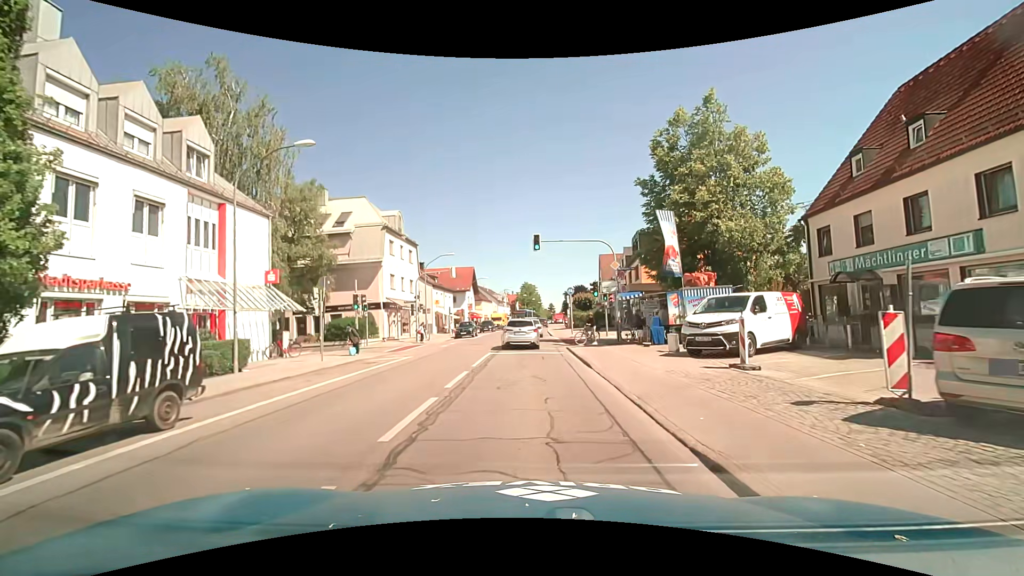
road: secondary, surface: asphalt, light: Day
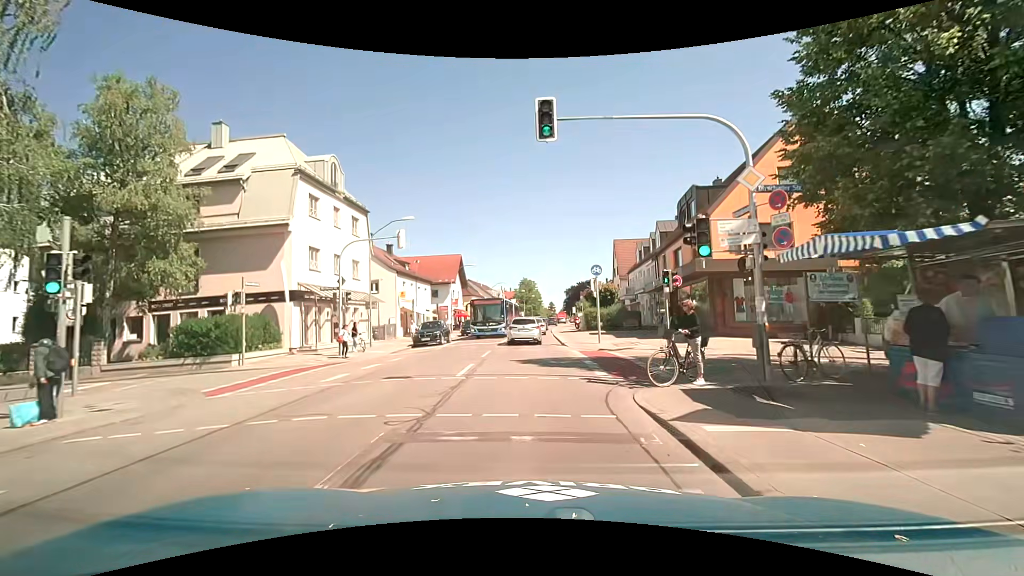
(0.0, +16.8) m; -1°
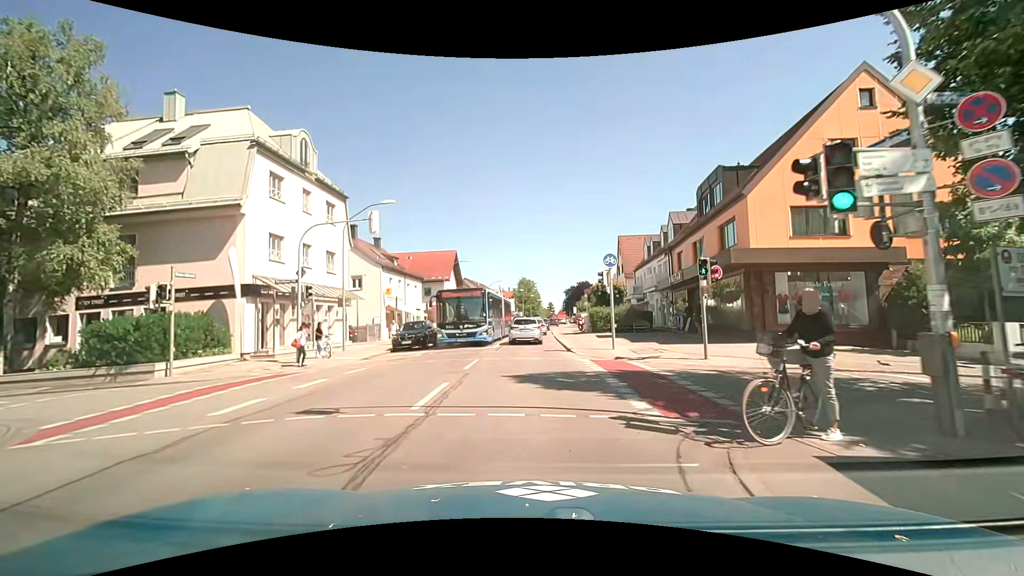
(+0.1, +4.4) m; +1°
(0, +10) (0, +20) (0, +30) (0, +40) (+1, +50) (+1, +60) (+2, +70) (+2, +80) (+3, +90) (+4, +100) m
